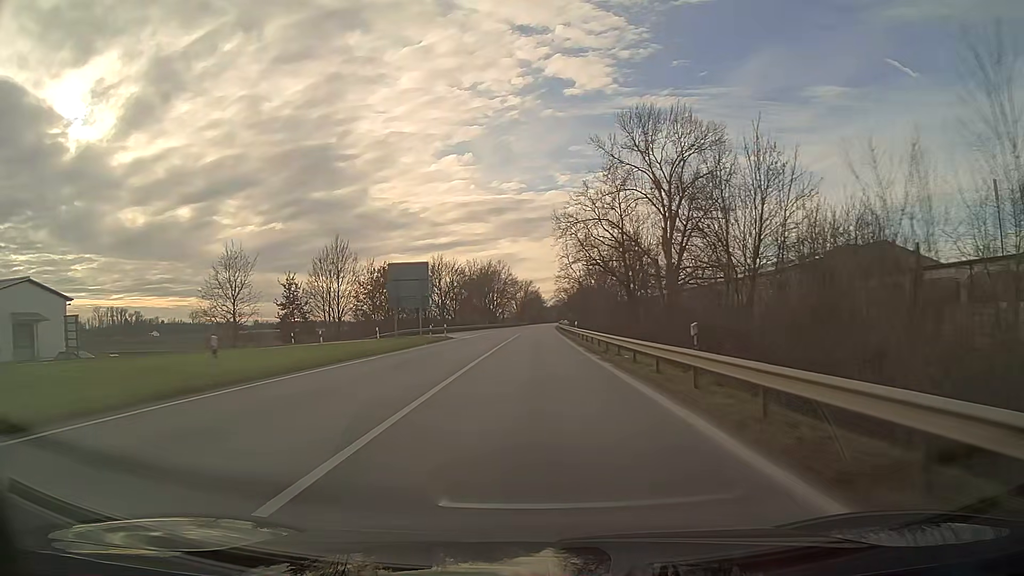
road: primary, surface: asphalt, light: Day
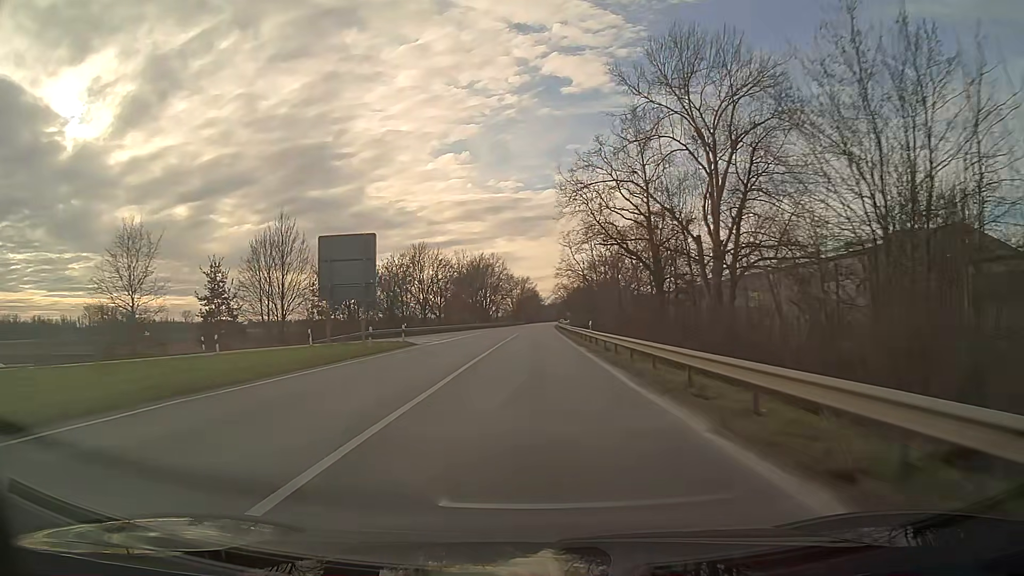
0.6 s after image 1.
(0.0, +15.8) m; 0°
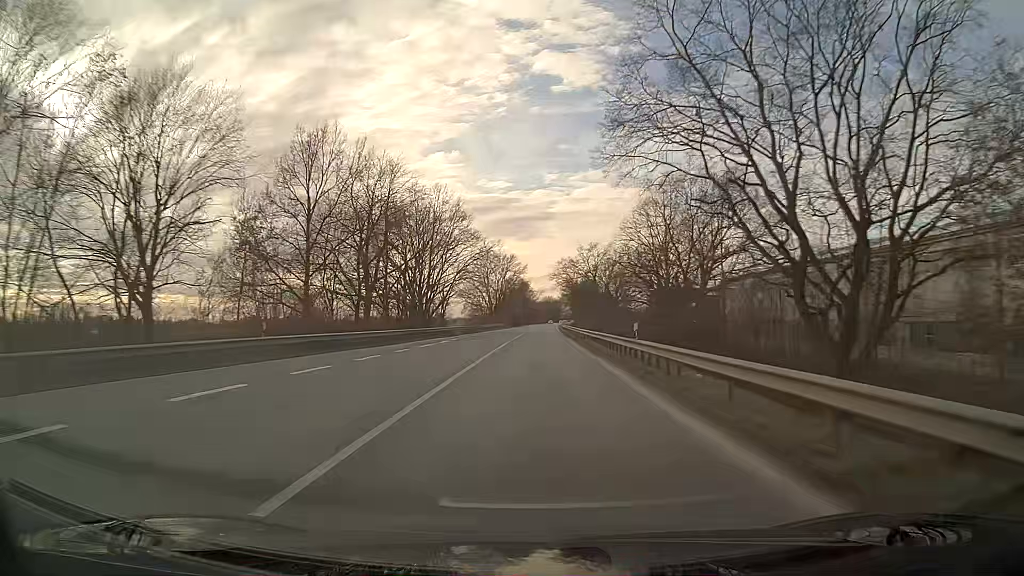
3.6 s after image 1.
(+0.3, +79.0) m; +1°
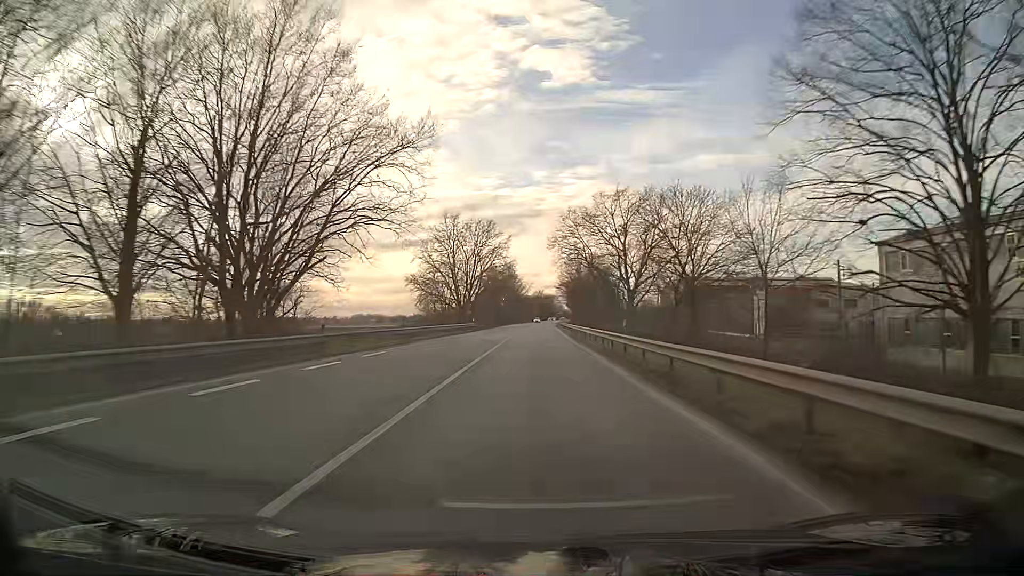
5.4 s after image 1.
(+0.4, +47.5) m; +1°
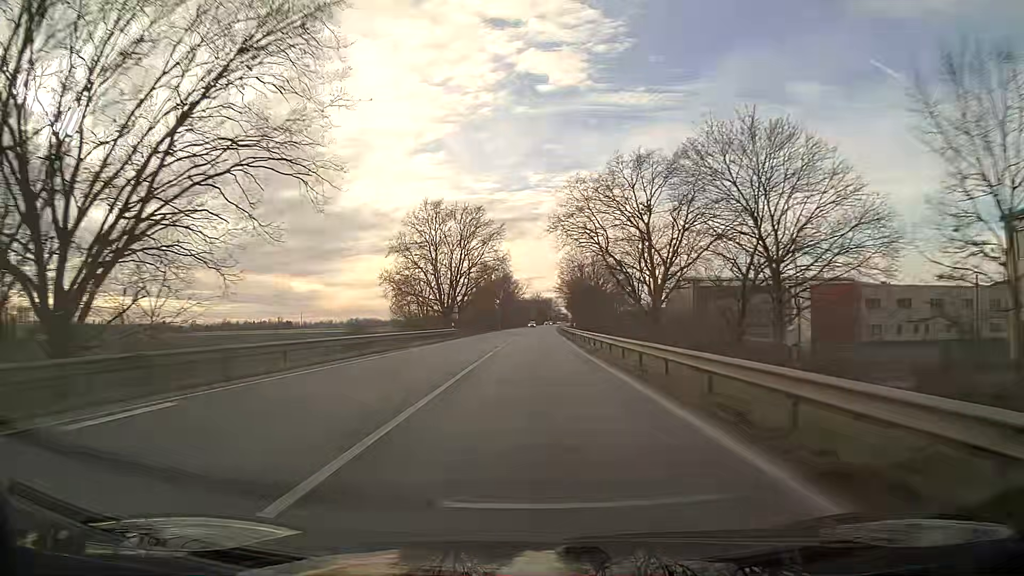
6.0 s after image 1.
(0.0, +15.8) m; 0°
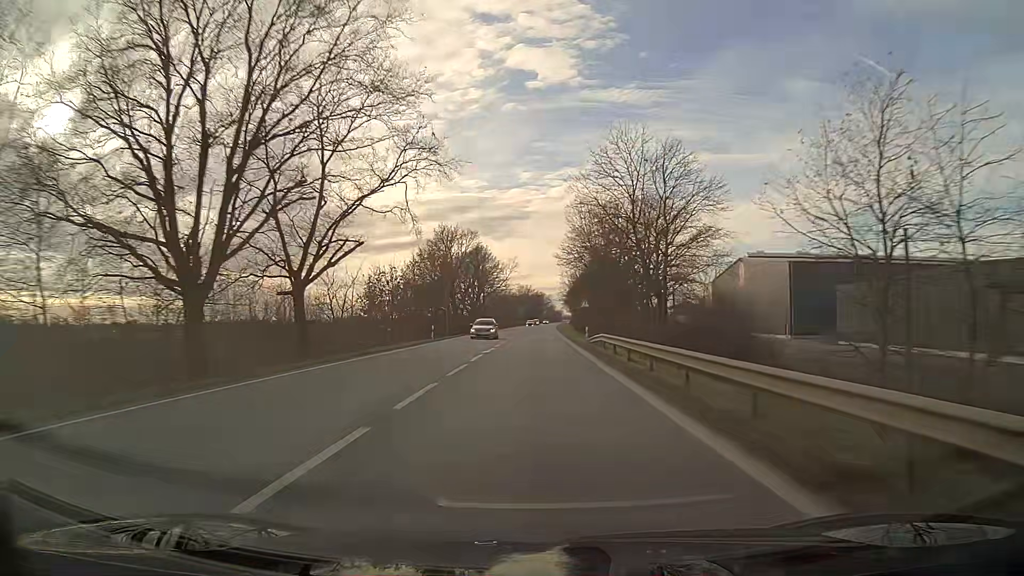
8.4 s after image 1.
(+0.5, +63.4) m; +1°
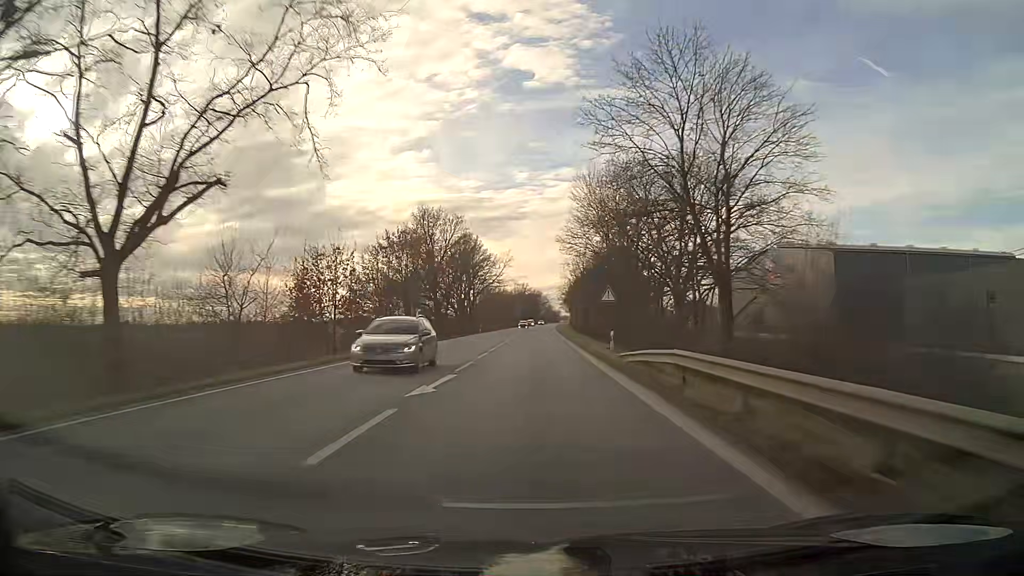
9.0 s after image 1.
(0.0, +15.8) m; 0°
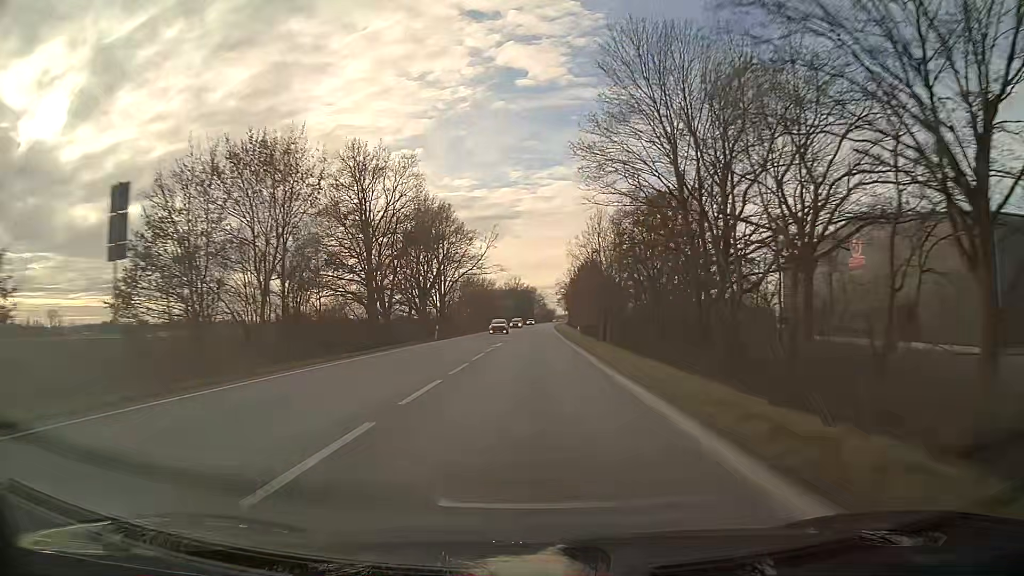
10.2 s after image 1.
(+0.2, +31.7) m; +1°
(0, +10) (0, +20) (0, +30) (0, +40) (0, +50) (0, +60) (+1, +70) (+1, +80) (+1, +90) (+1, +100) m
